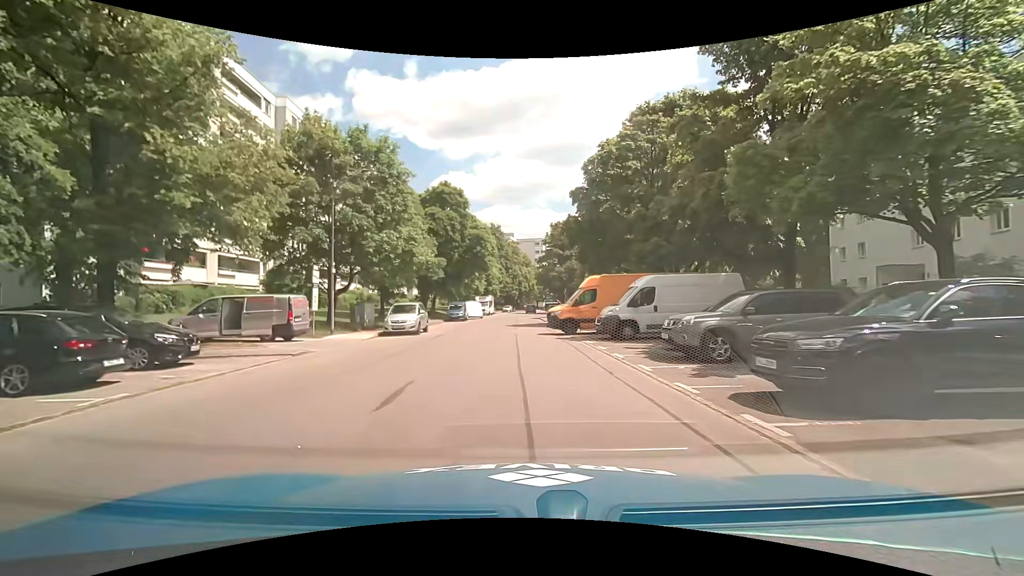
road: residential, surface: asphalt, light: Day
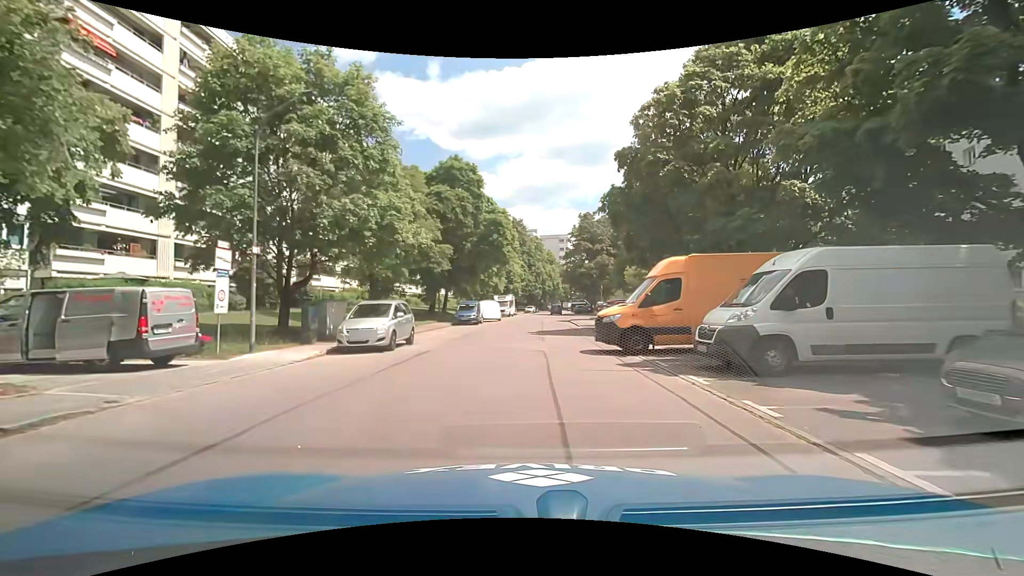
(-0.2, +9.0) m; -3°
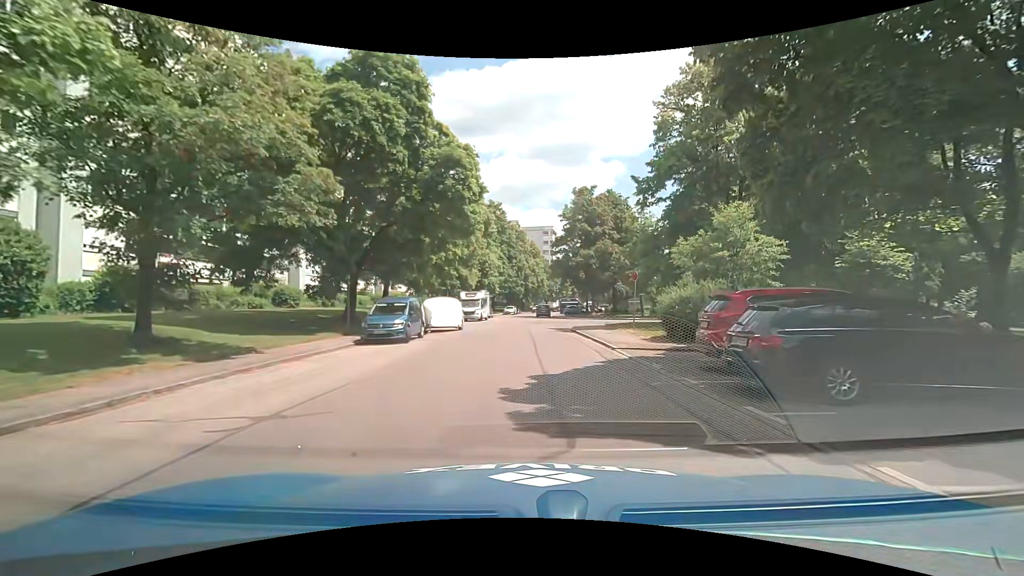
(+0.2, +18.0) m; +3°
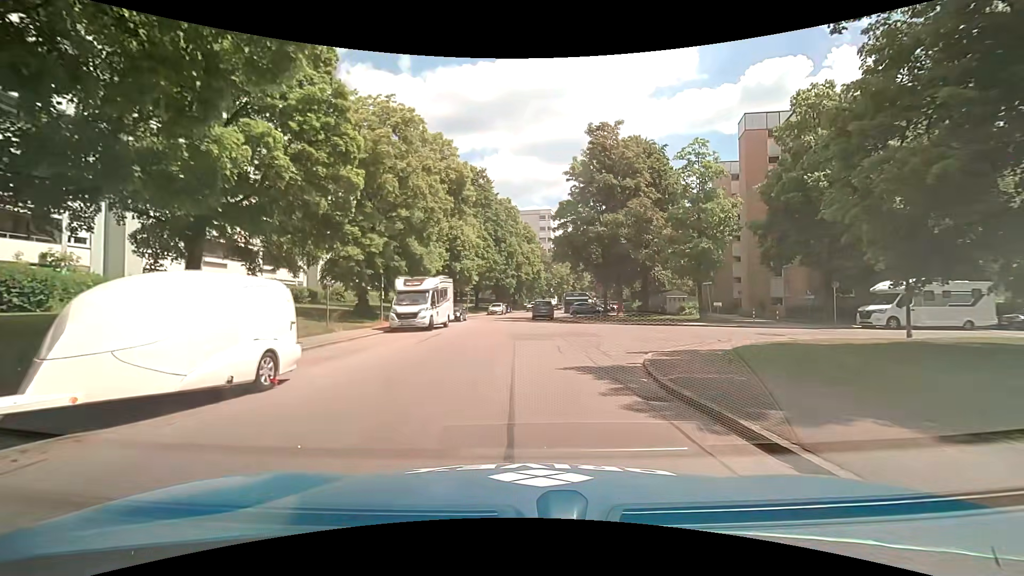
(+0.2, +21.2) m; 0°
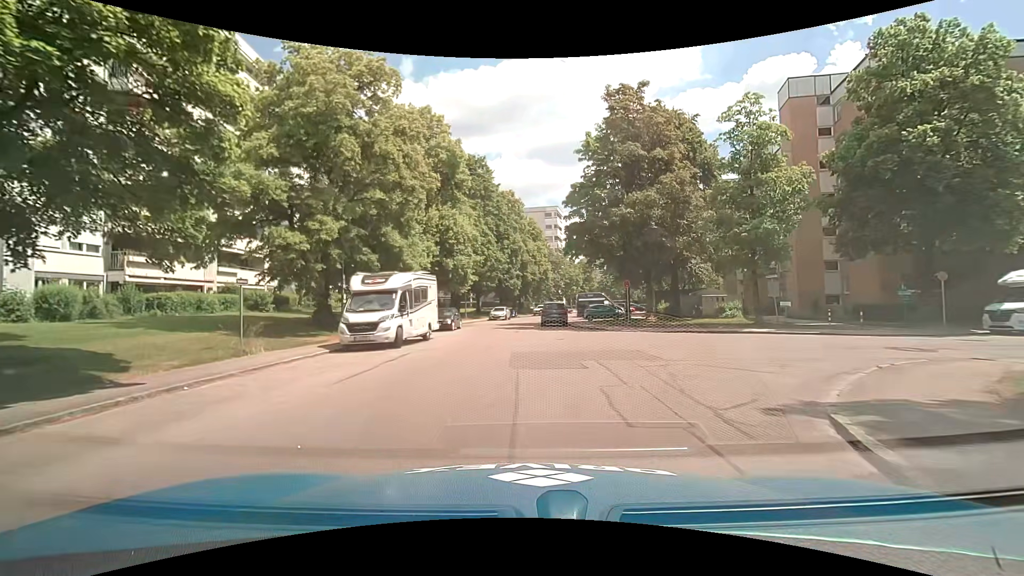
(0.0, +7.6) m; -1°
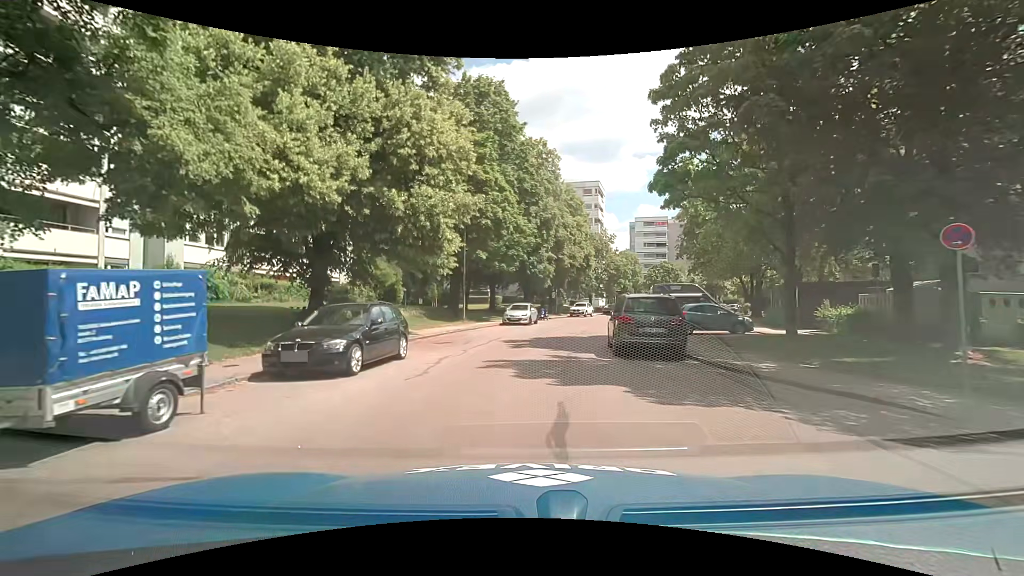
(-0.2, +20.9) m; -3°
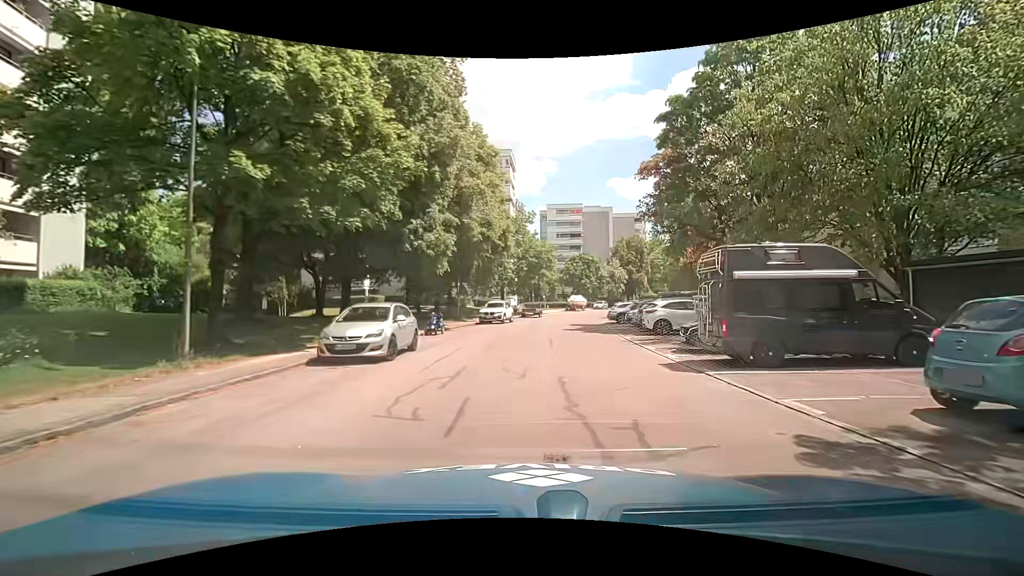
(+0.8, +20.2) m; +12°
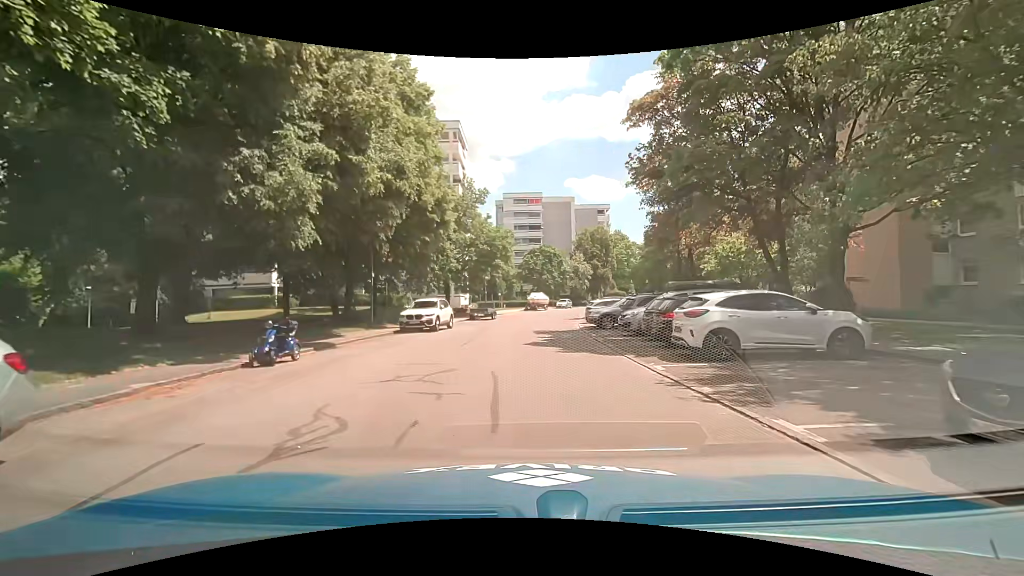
(+0.5, +11.1) m; +4°
